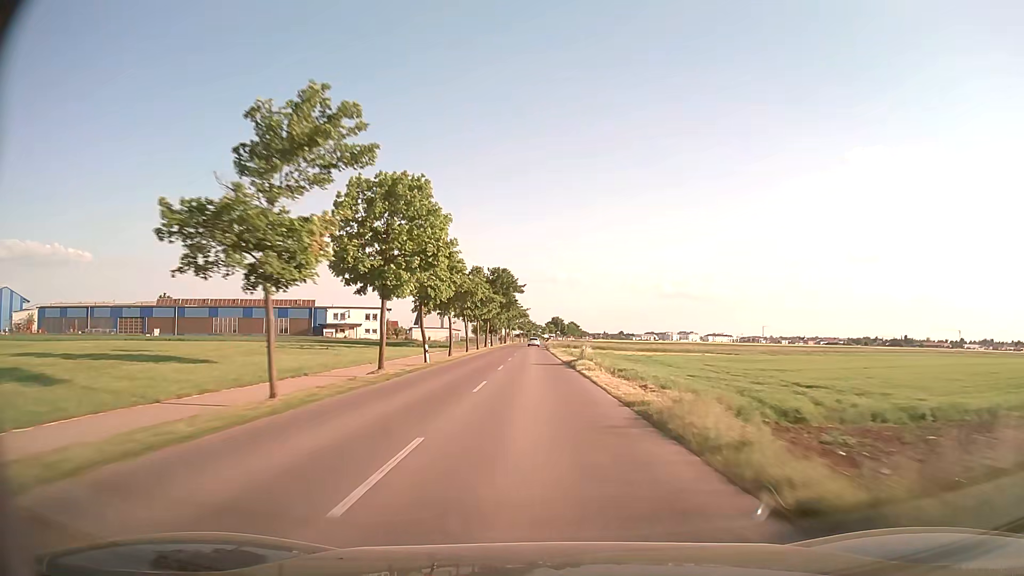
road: tertiary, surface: asphalt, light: Day
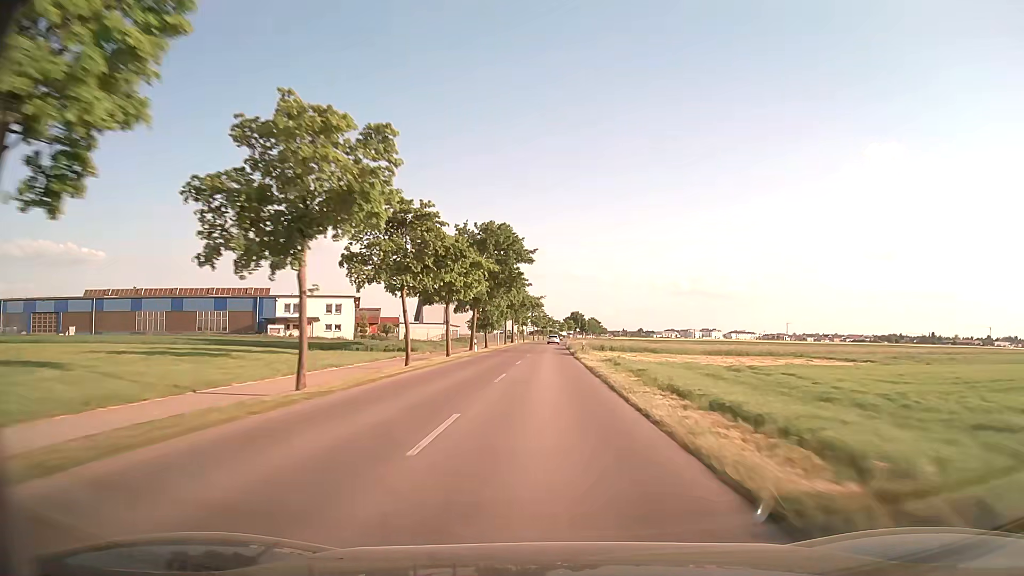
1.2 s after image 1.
(-0.7, +33.5) m; -2°
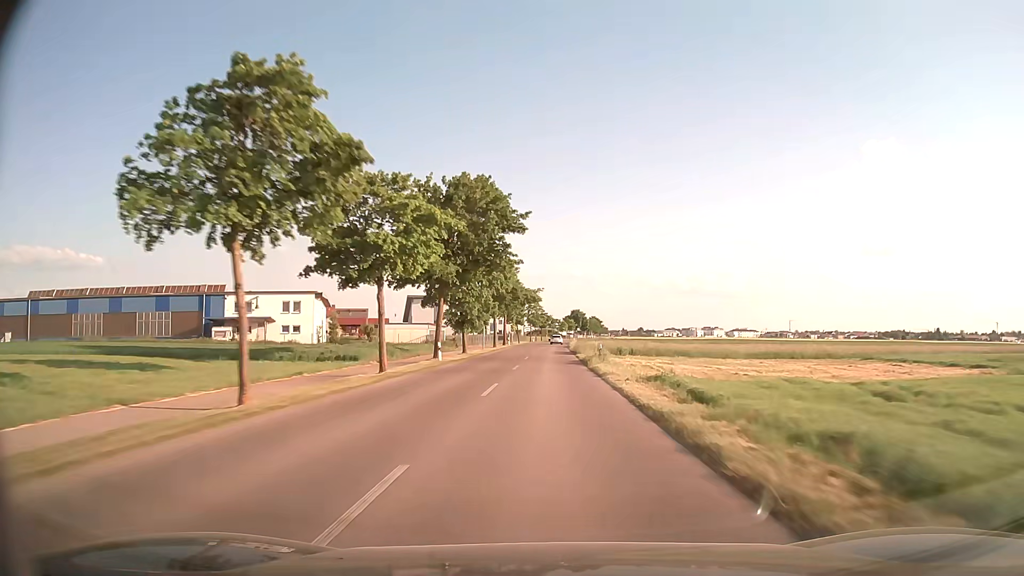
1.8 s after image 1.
(0.0, +16.6) m; 0°
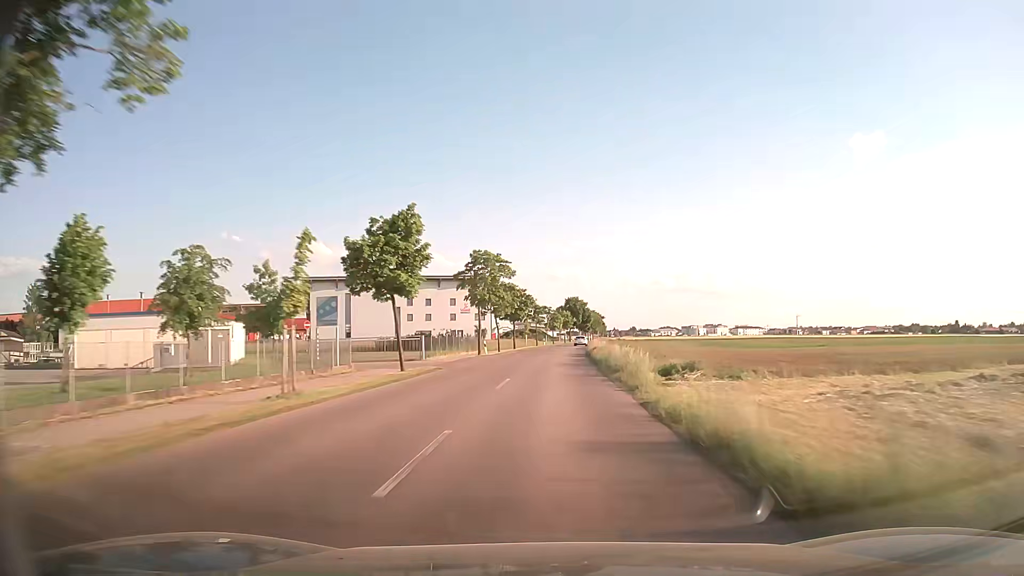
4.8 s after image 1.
(+1.0, +81.1) m; +1°
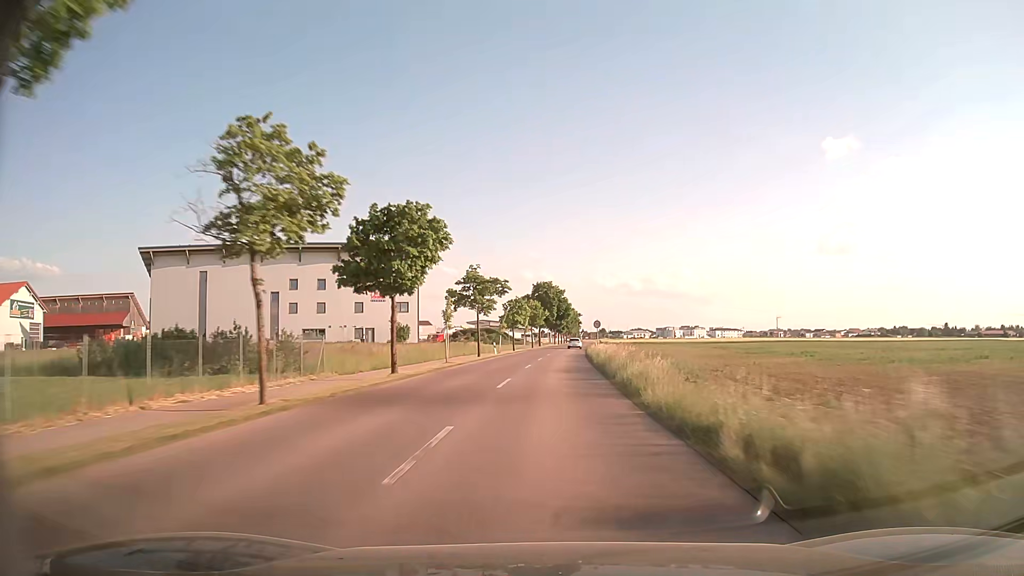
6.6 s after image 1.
(+1.1, +47.4) m; +3°
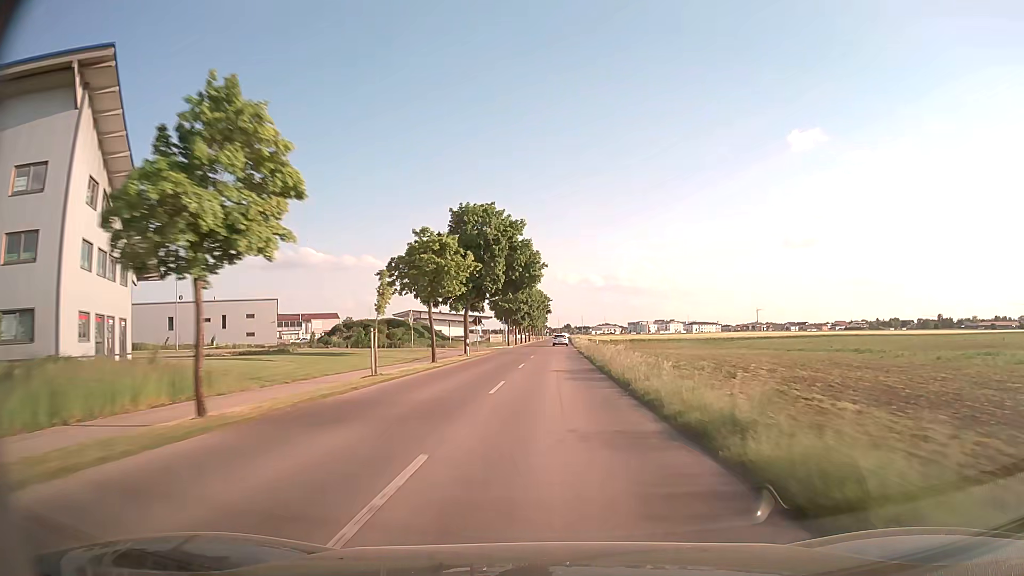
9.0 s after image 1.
(+1.8, +62.5) m; +3°
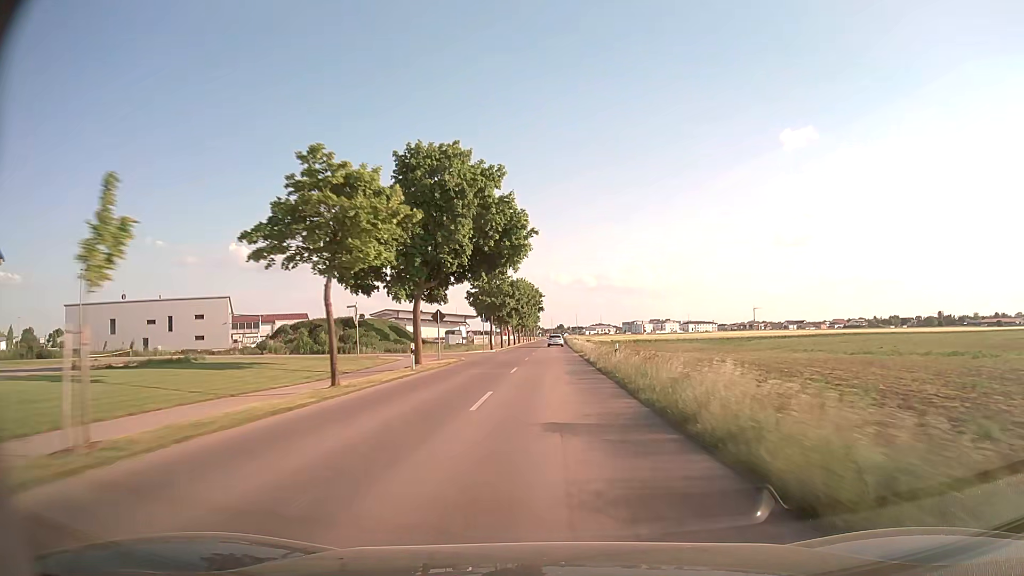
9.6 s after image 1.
(+0.1, +15.5) m; 0°
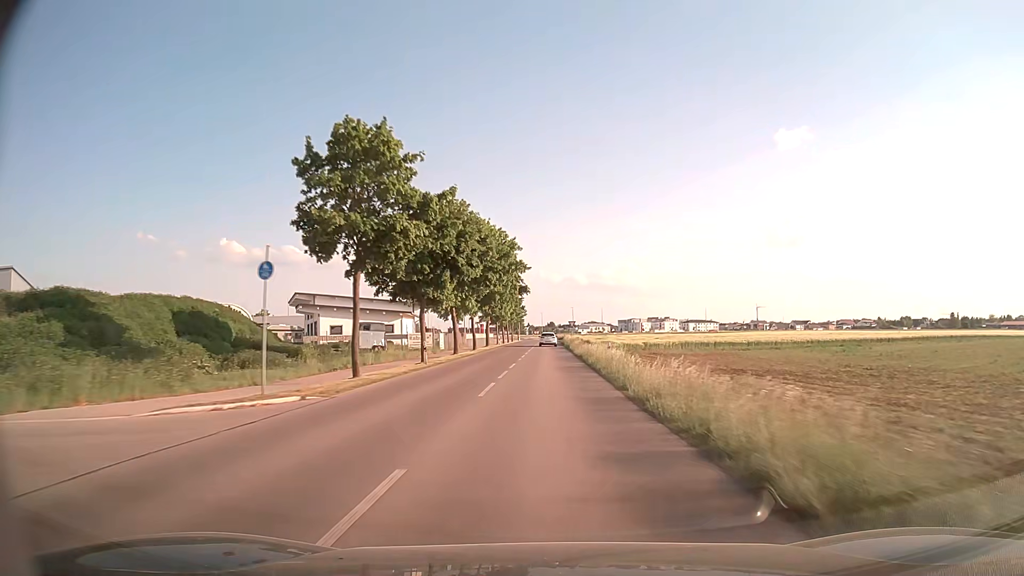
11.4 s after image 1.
(+0.4, +45.1) m; +1°
(0, +10) (0, +20) (0, +30) (0, +40) (0, +50) (0, +60) (0, +70) (0, +80) (0, +90) (0, +100) m
